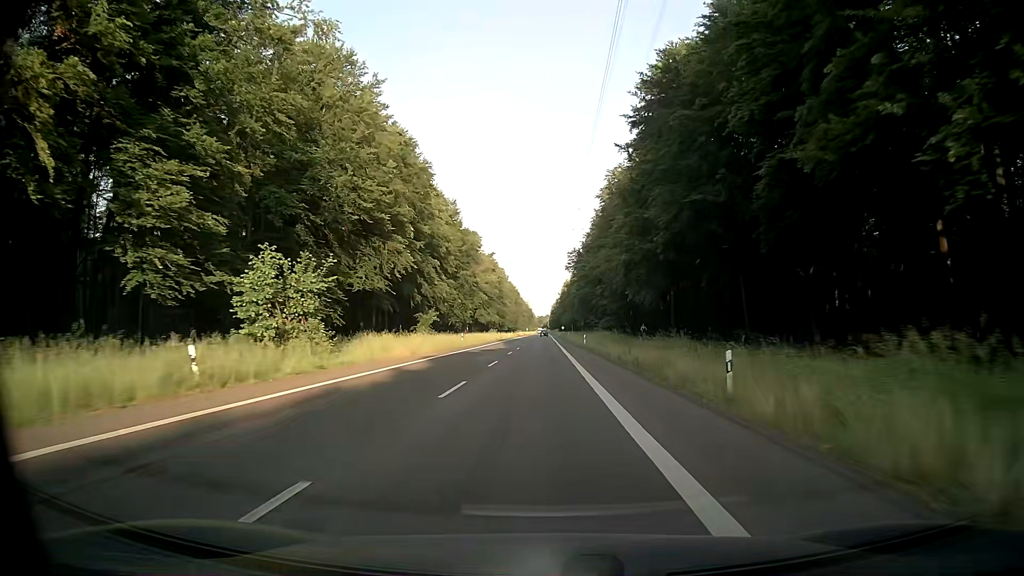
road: secondary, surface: asphalt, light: Day
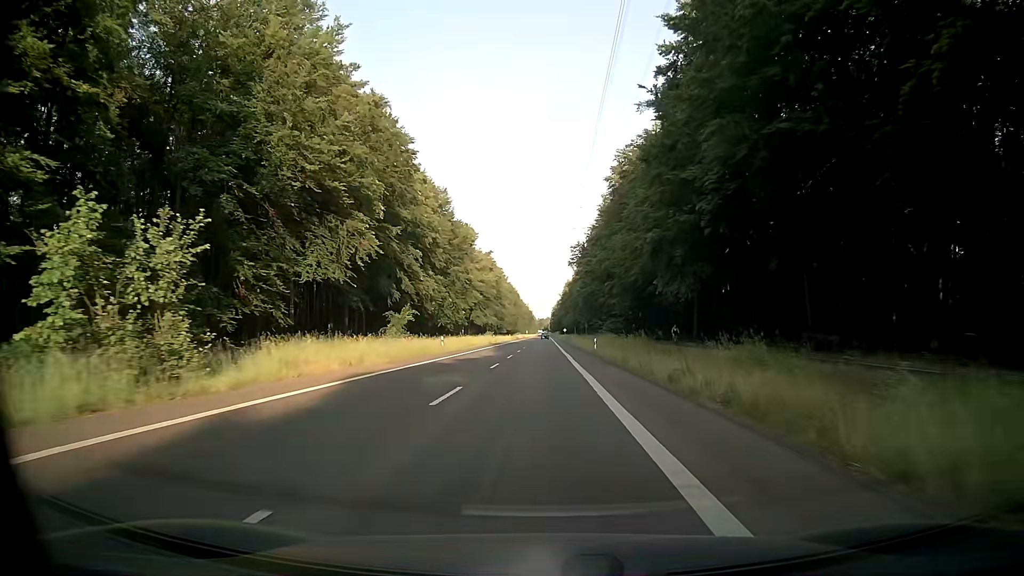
(0.0, +12.8) m; 0°
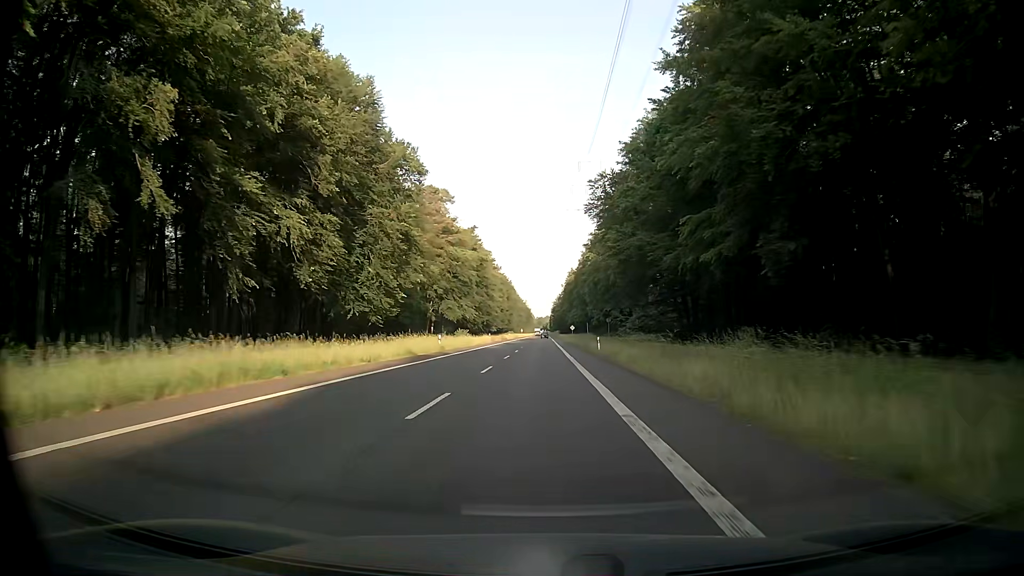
(+0.1, +51.3) m; 0°
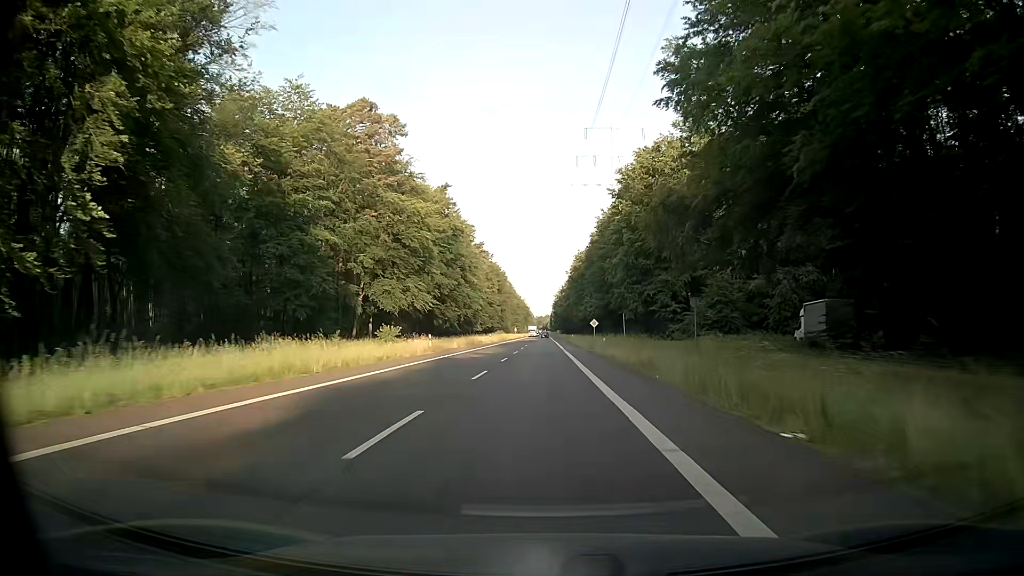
(-0.1, +51.5) m; 0°
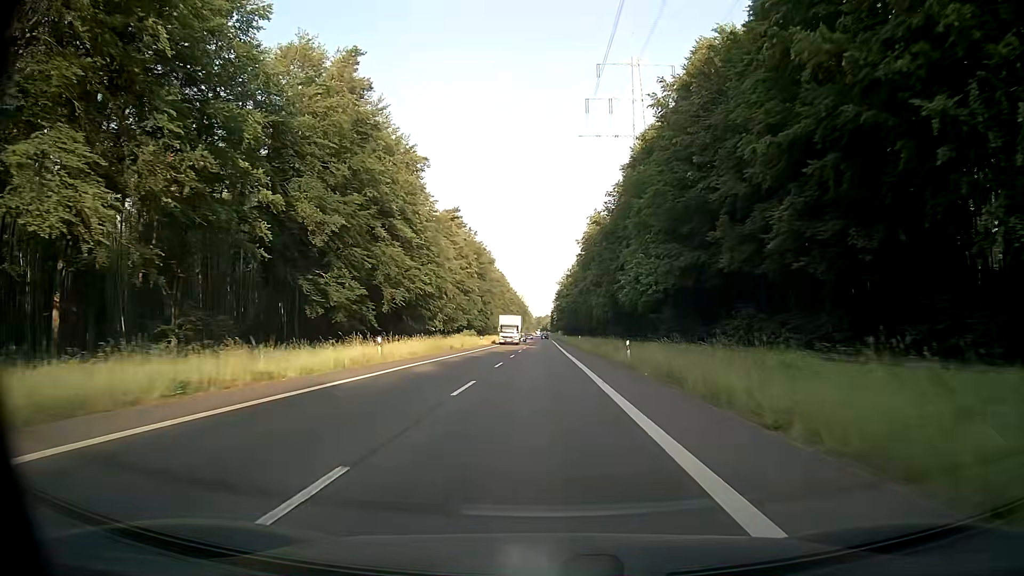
(0.0, +64.6) m; 0°
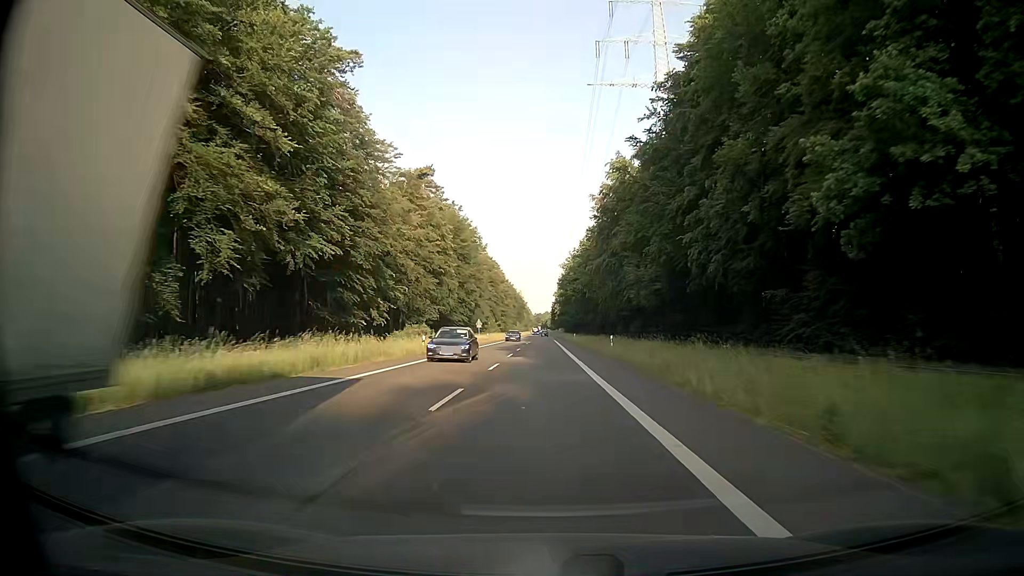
(+0.1, +39.0) m; 0°
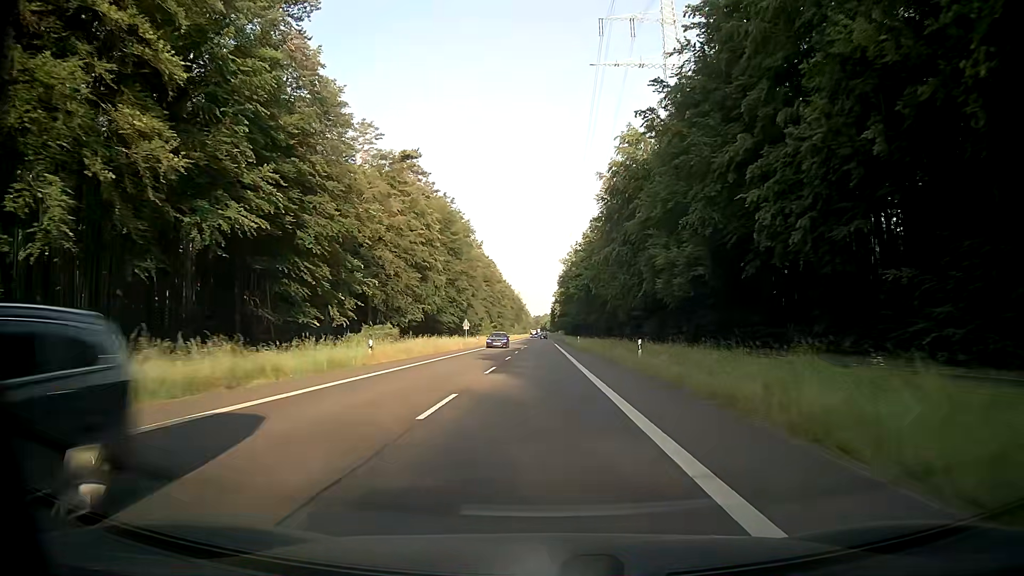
(0.0, +13.0) m; 0°
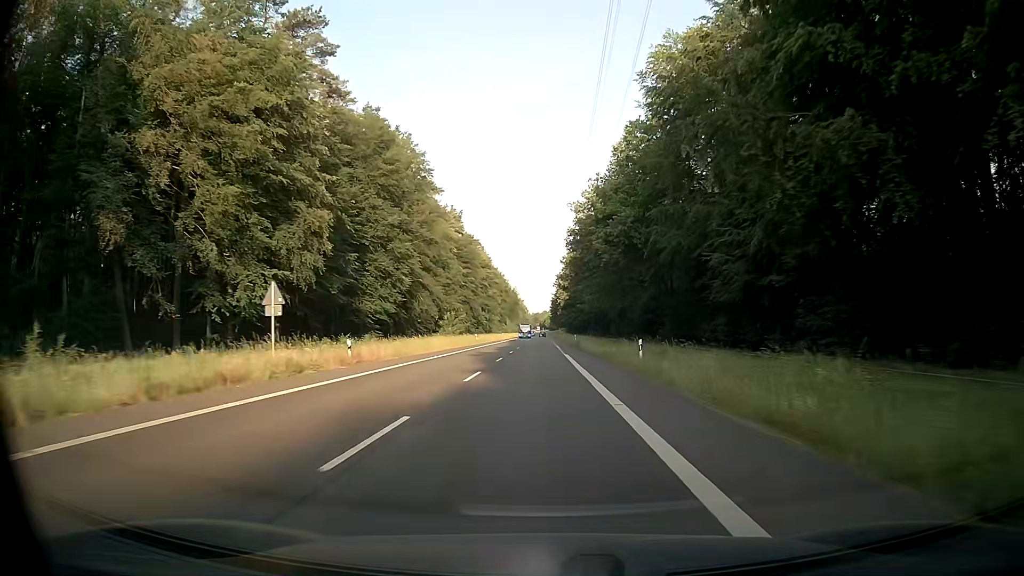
(-0.1, +52.3) m; 0°
(0, +10) (0, +20) (0, +30) (0, +40) (0, +50) (0, +60) (0, +70) (0, +80) (0, +90) (0, +100) m
